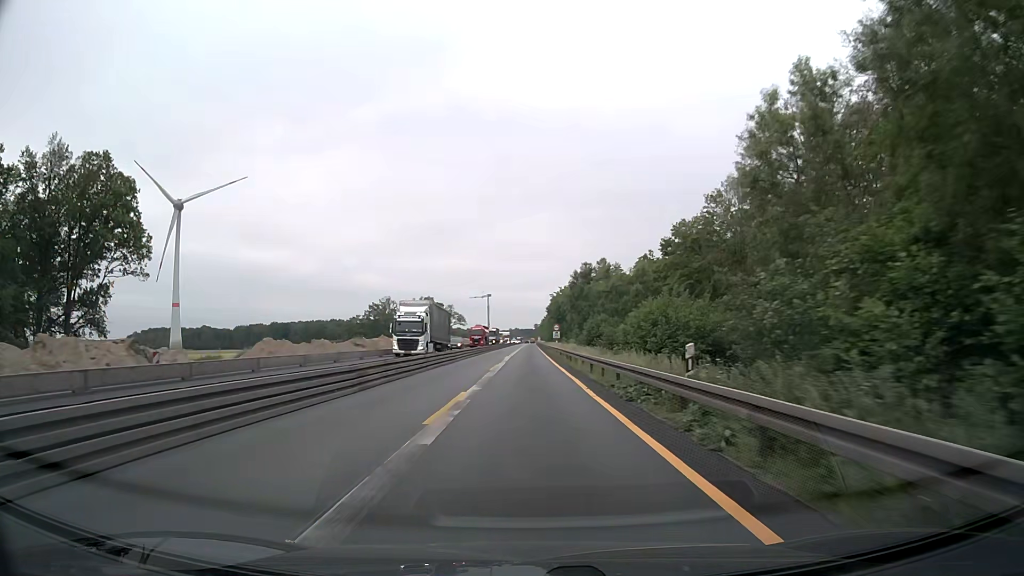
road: motorway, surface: asphalt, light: Day
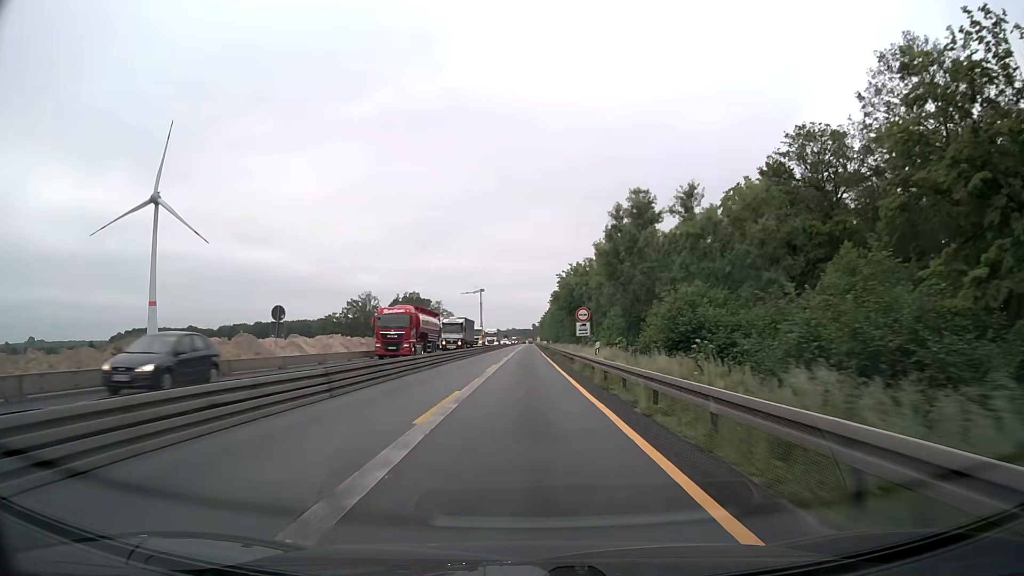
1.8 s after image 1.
(0.0, +38.7) m; 0°
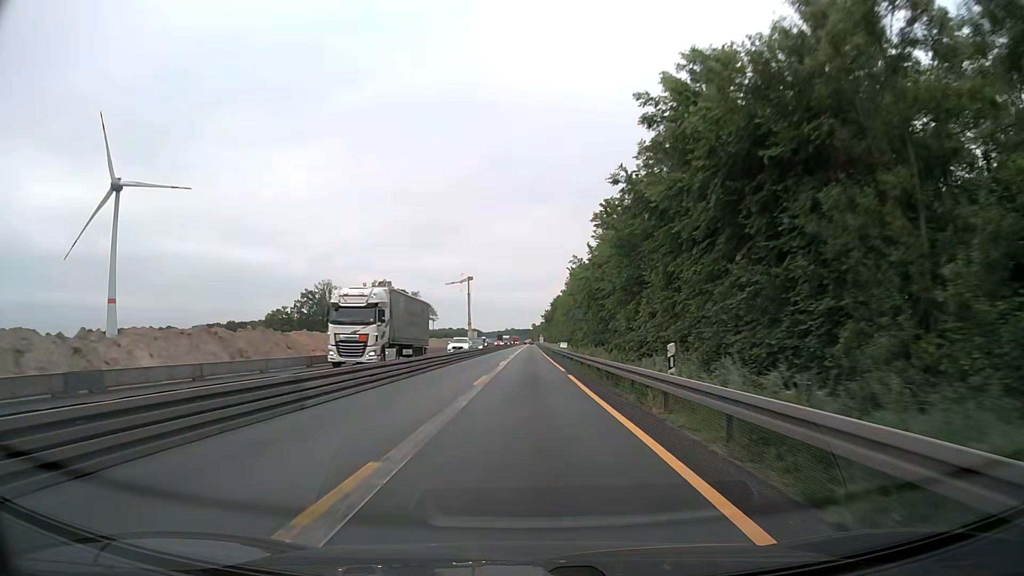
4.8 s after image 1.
(0.0, +64.6) m; 0°
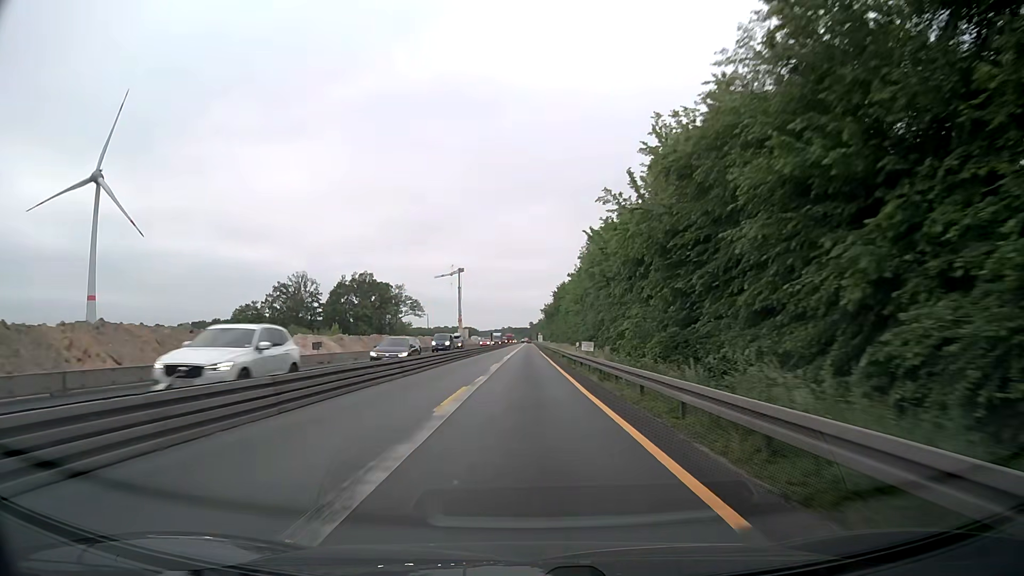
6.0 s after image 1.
(-0.1, +25.8) m; 0°
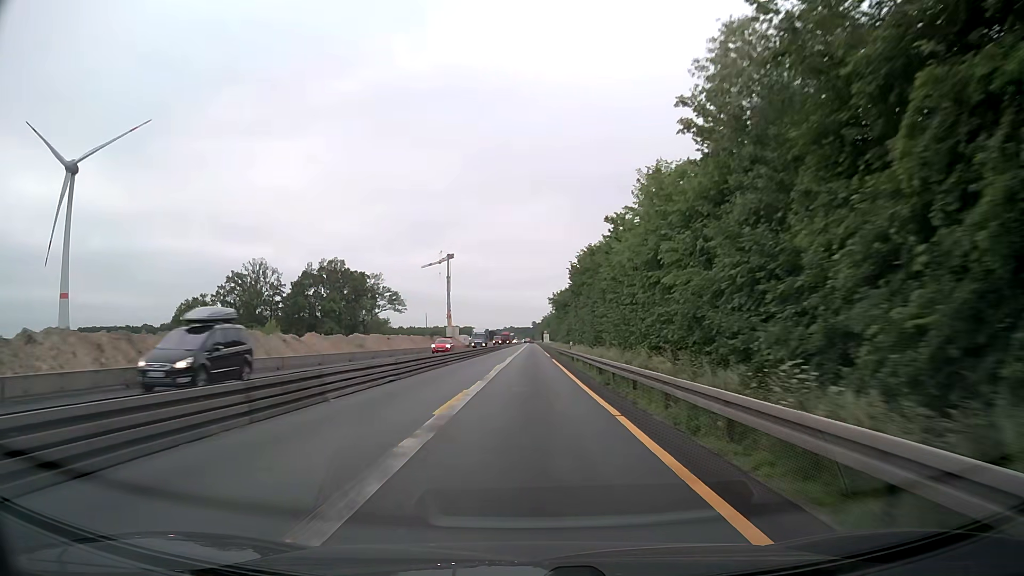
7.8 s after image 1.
(0.0, +38.7) m; 0°
(0, +10) (0, +20) (0, +30) (0, +40) (0, +50) (0, +60) (0, +70) (0, +80) (+1, +90) (+1, +100) m
